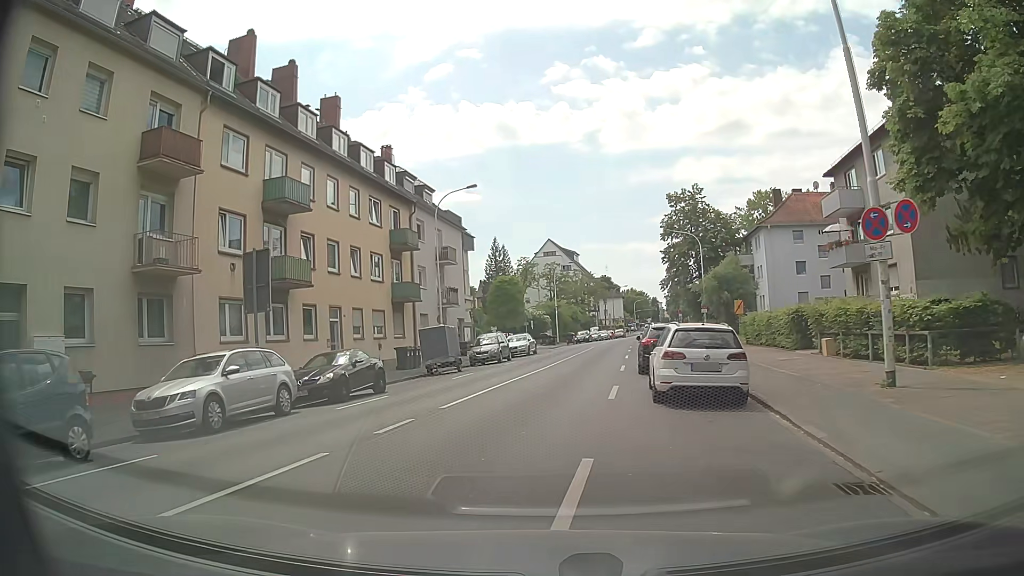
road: primary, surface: asphalt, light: Day
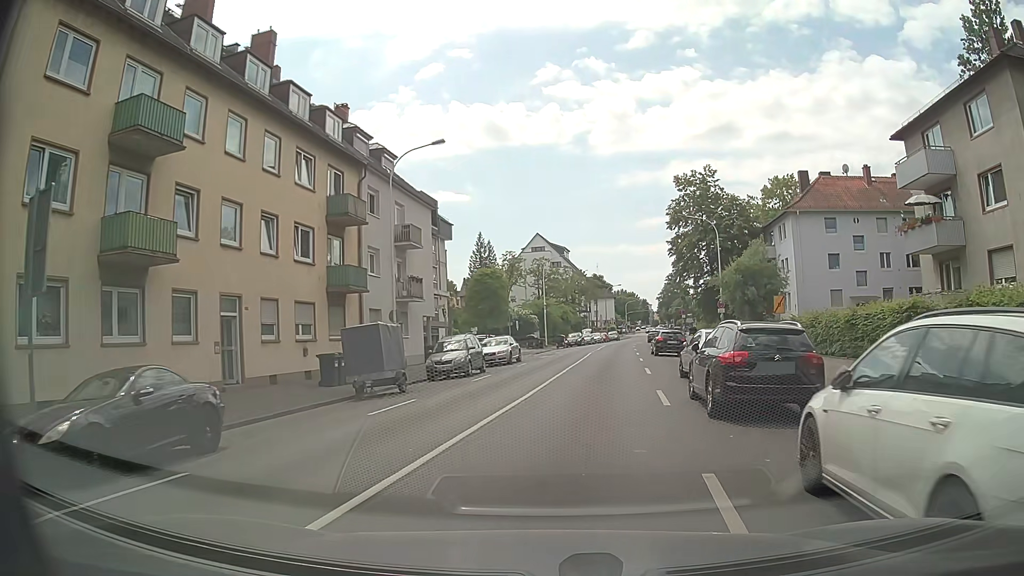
(+0.1, +9.8) m; +1°
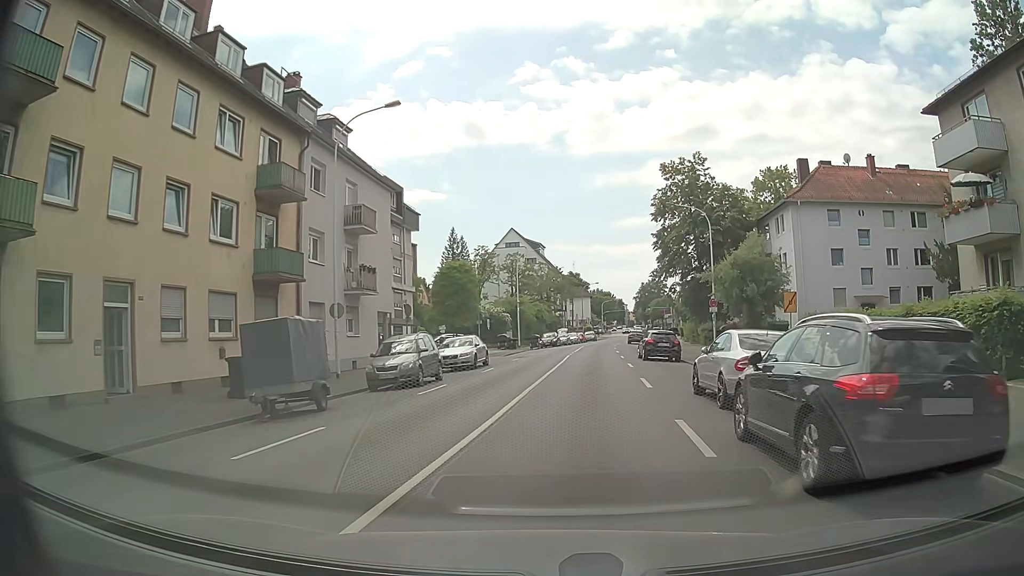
(+0.1, +5.1) m; +3°
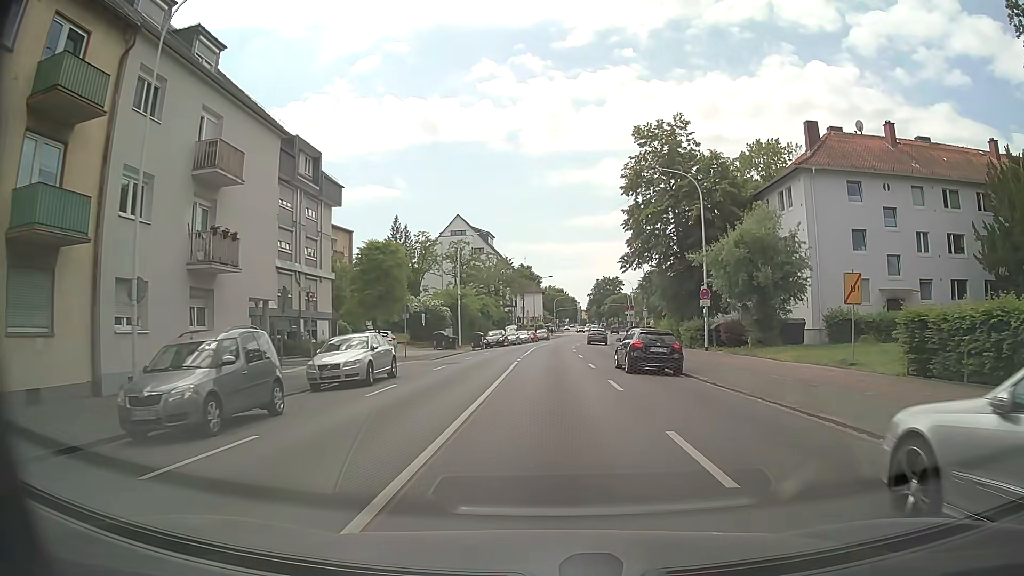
(+0.4, +10.6) m; +4°
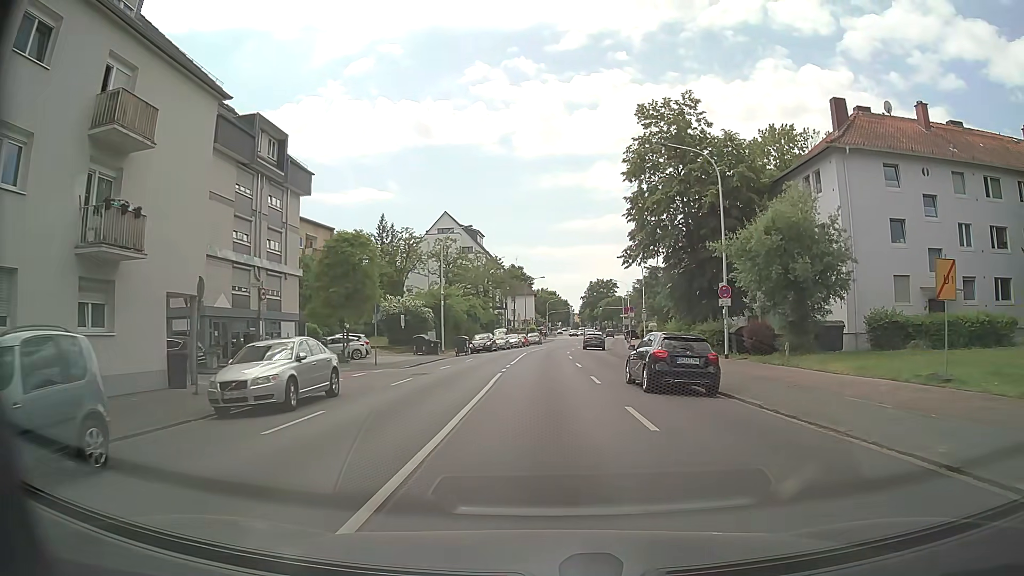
(0.0, +5.5) m; 0°
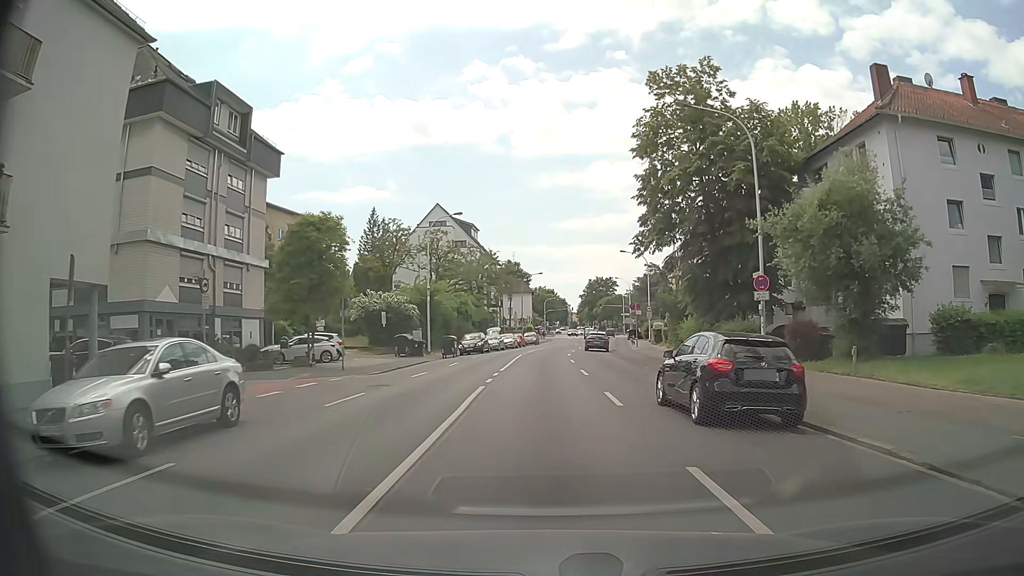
(0.0, +5.6) m; 0°
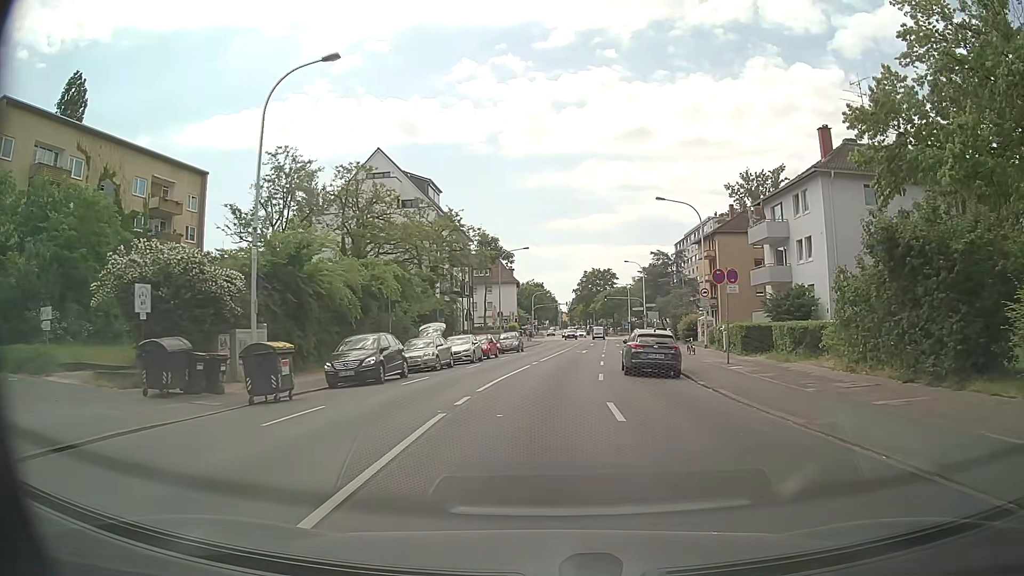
(0.0, +29.4) m; +1°
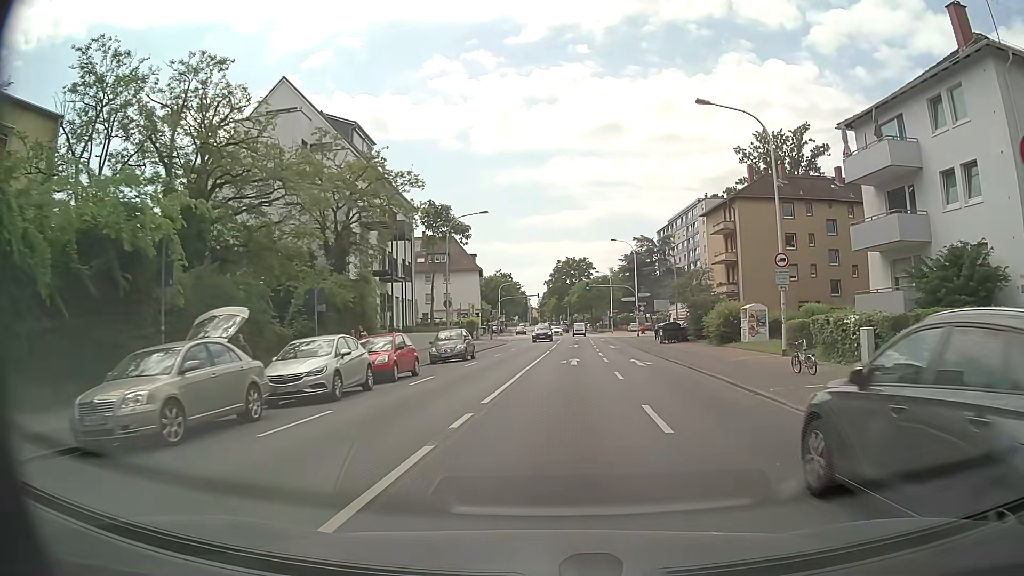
(+0.2, +19.2) m; +2°
